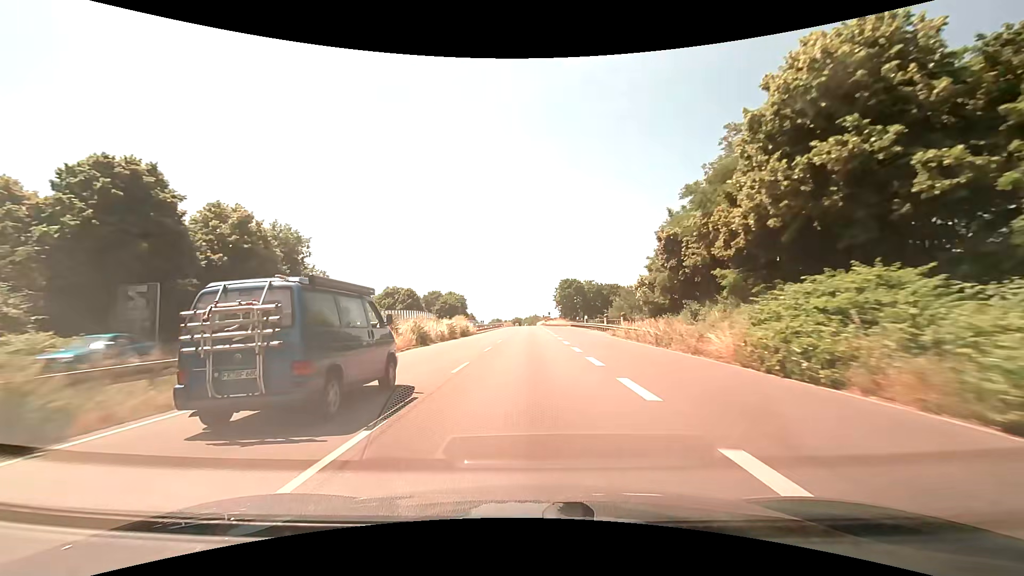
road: trunk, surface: asphalt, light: Day
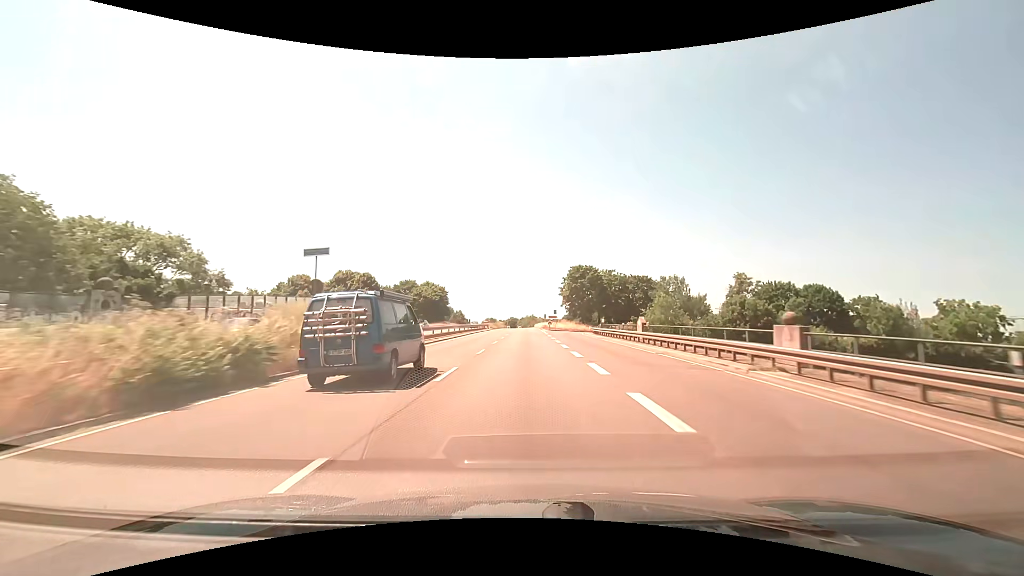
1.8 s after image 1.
(+0.3, +37.8) m; +1°
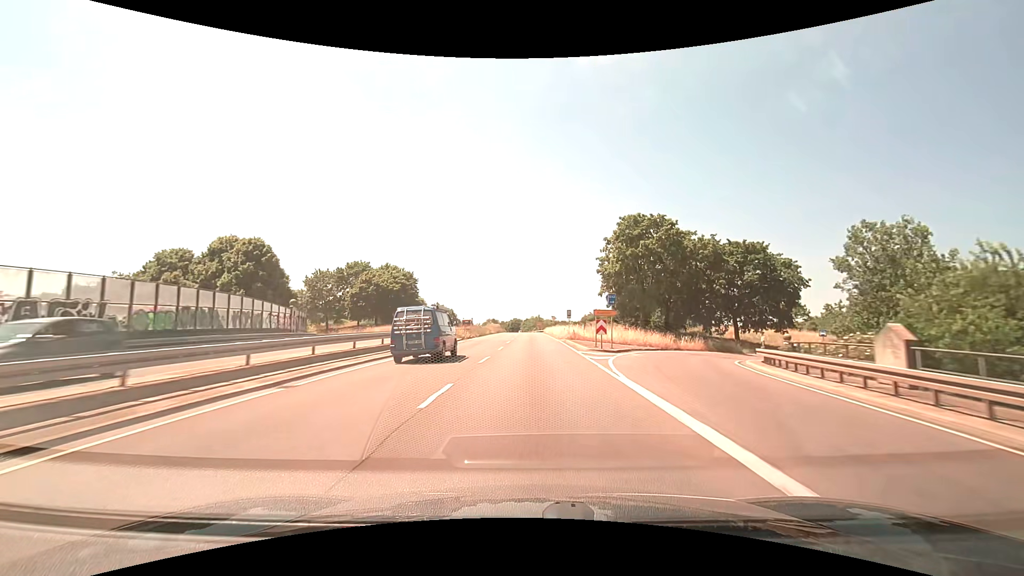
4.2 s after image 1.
(-0.3, +48.2) m; -1°
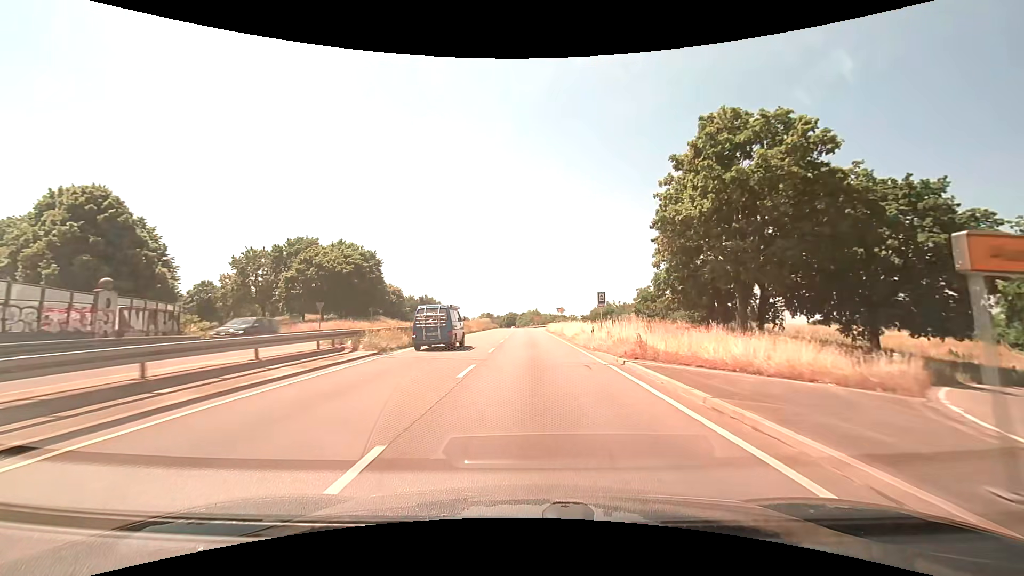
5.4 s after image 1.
(+0.1, +23.7) m; 0°
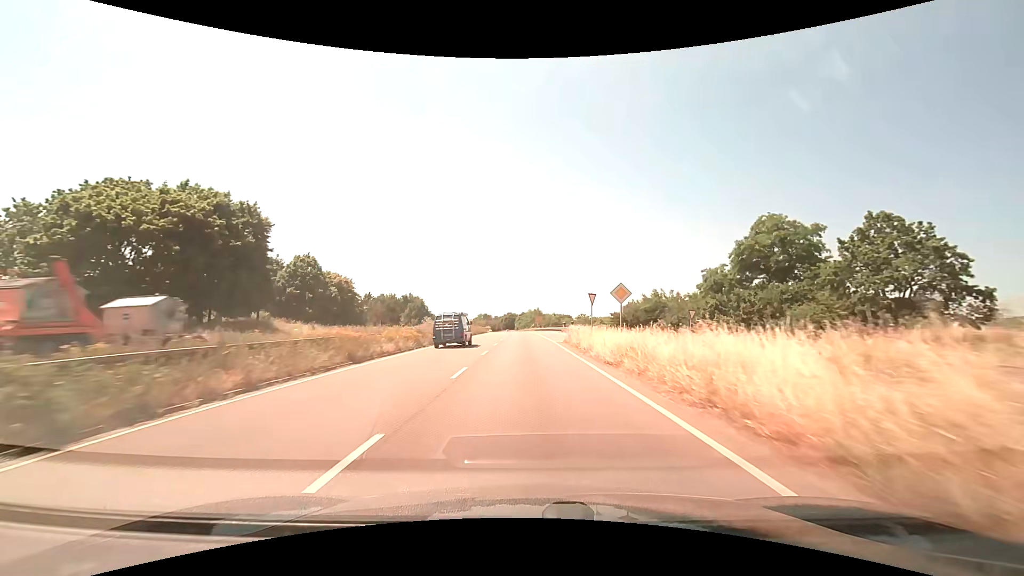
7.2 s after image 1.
(+0.3, +35.3) m; 0°
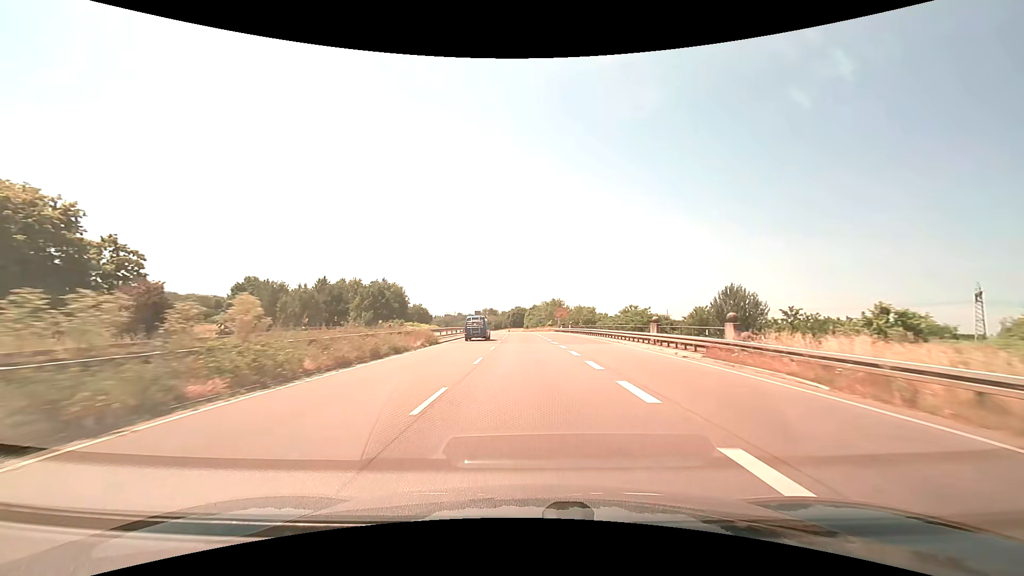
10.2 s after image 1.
(-0.9, +59.0) m; -1°
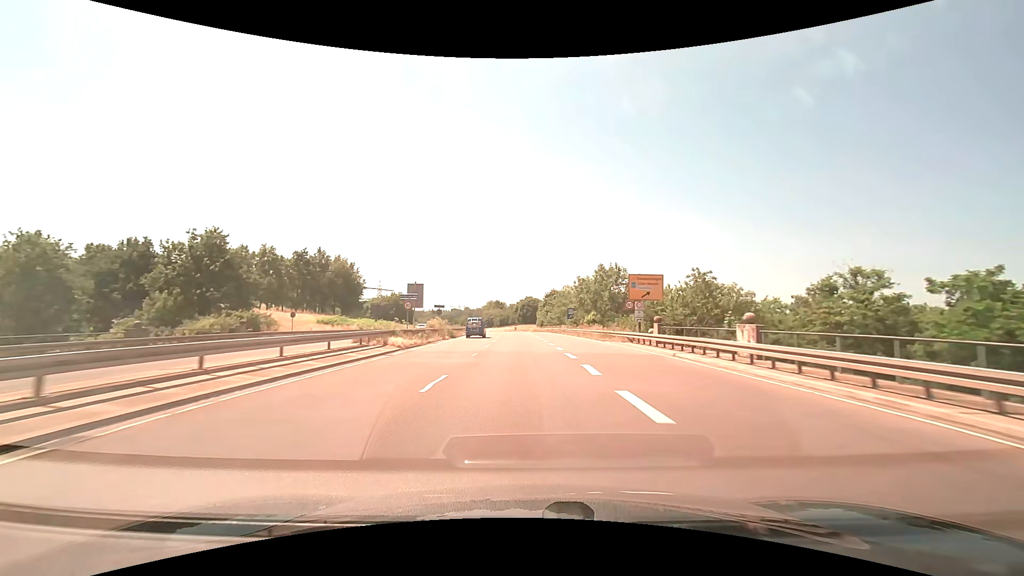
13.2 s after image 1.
(-0.6, +62.0) m; -1°
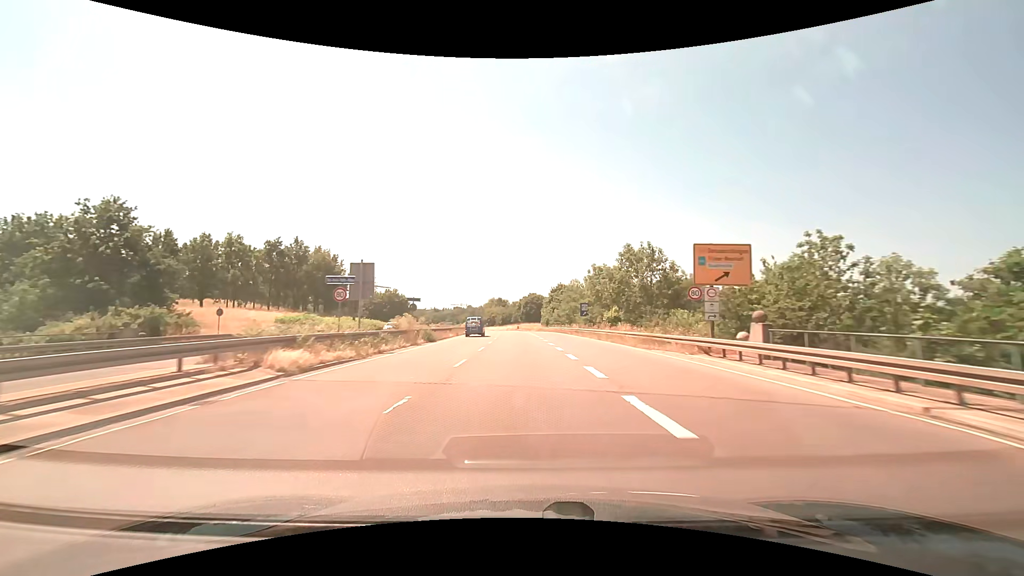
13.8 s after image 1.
(0.0, +12.7) m; 0°
(0, +10) (0, +20) (0, +30) (-1, +40) (-1, +50) (-1, +60) (-2, +70) (-3, +80) (-3, +90) (-4, +100) m
